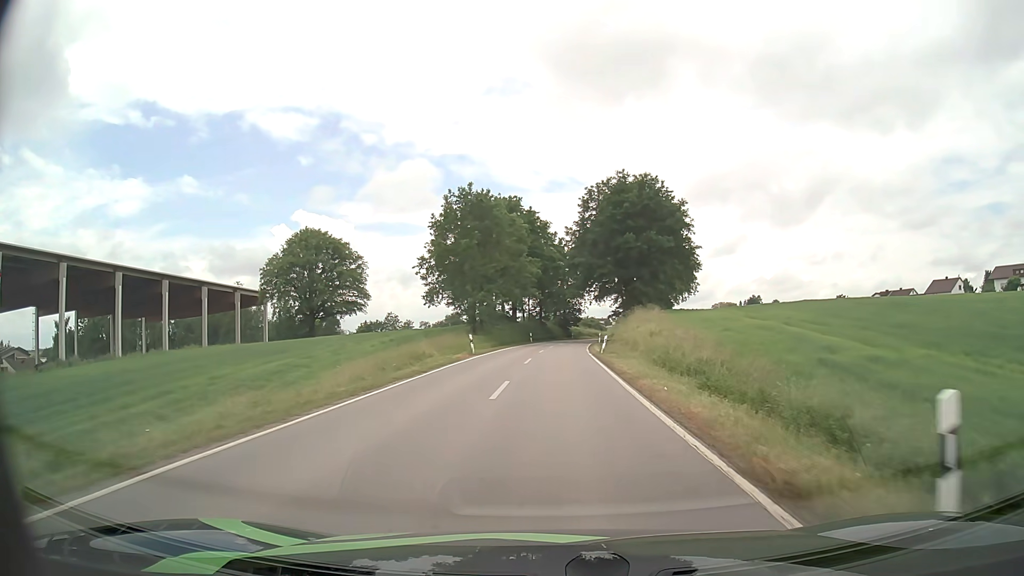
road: secondary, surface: asphalt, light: Day
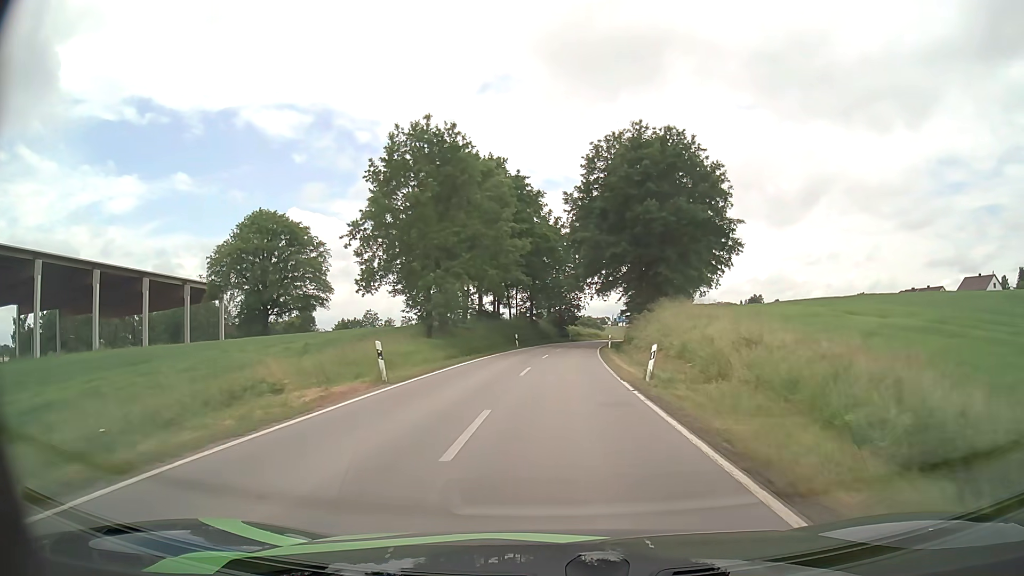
(+0.1, +18.2) m; +1°
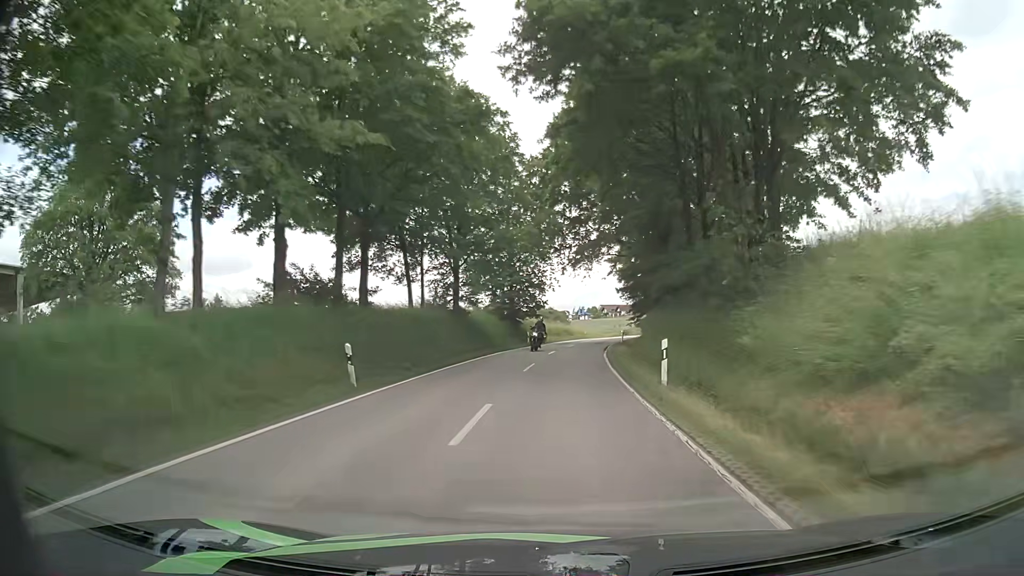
(+1.0, +36.3) m; +4°
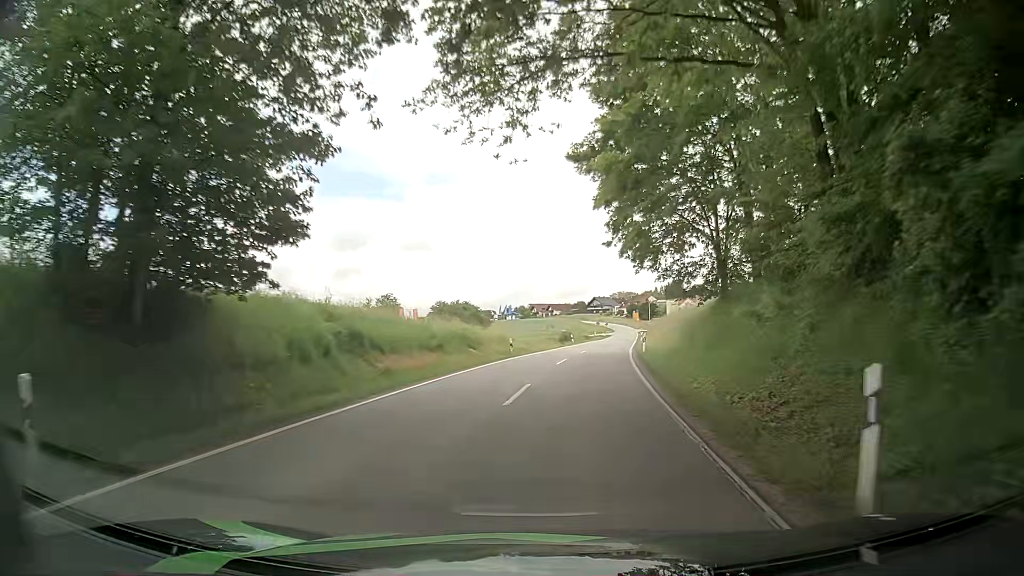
(+2.2, +45.3) m; +6°
